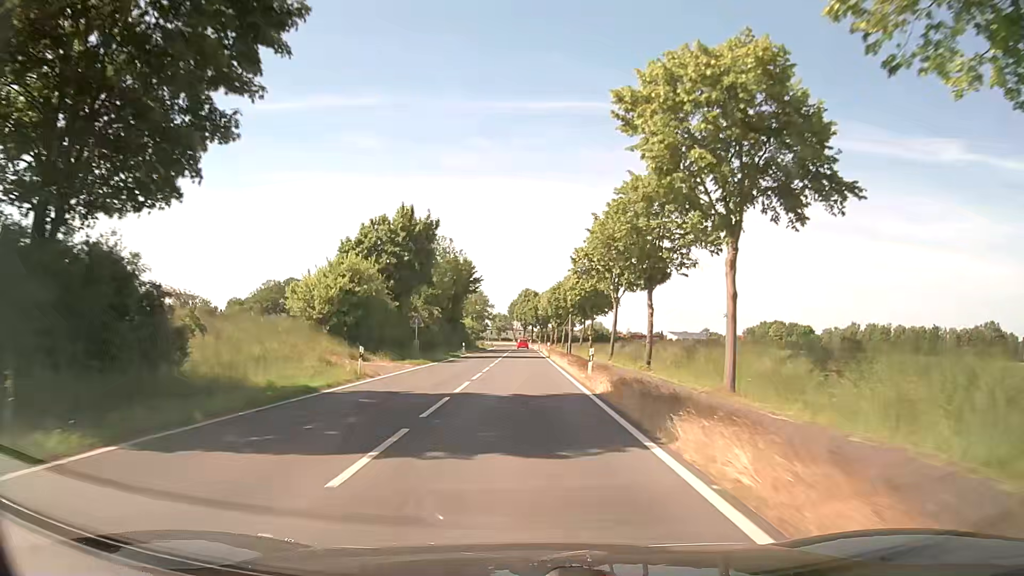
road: secondary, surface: asphalt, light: Day
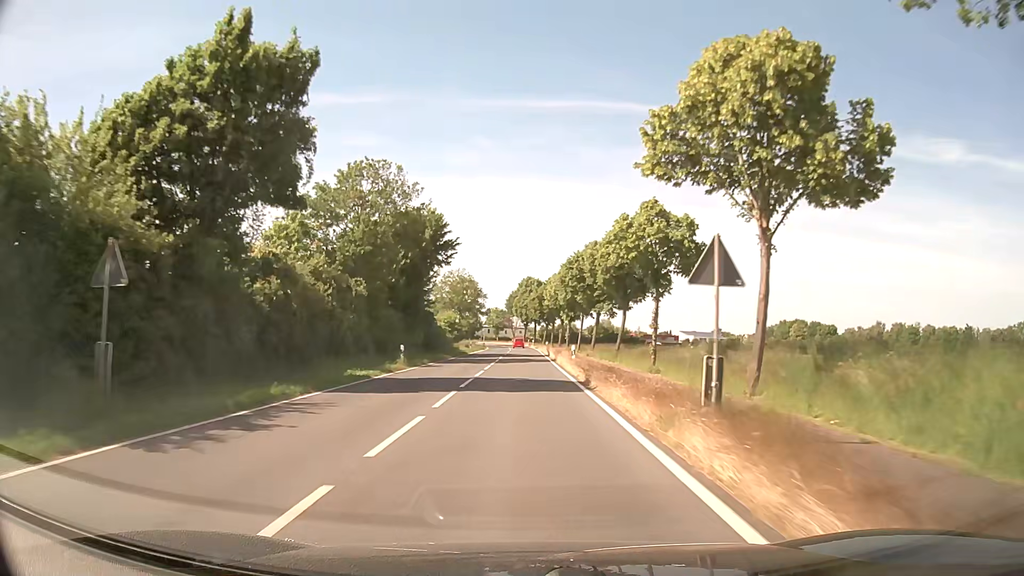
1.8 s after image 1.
(+0.1, +31.9) m; 0°
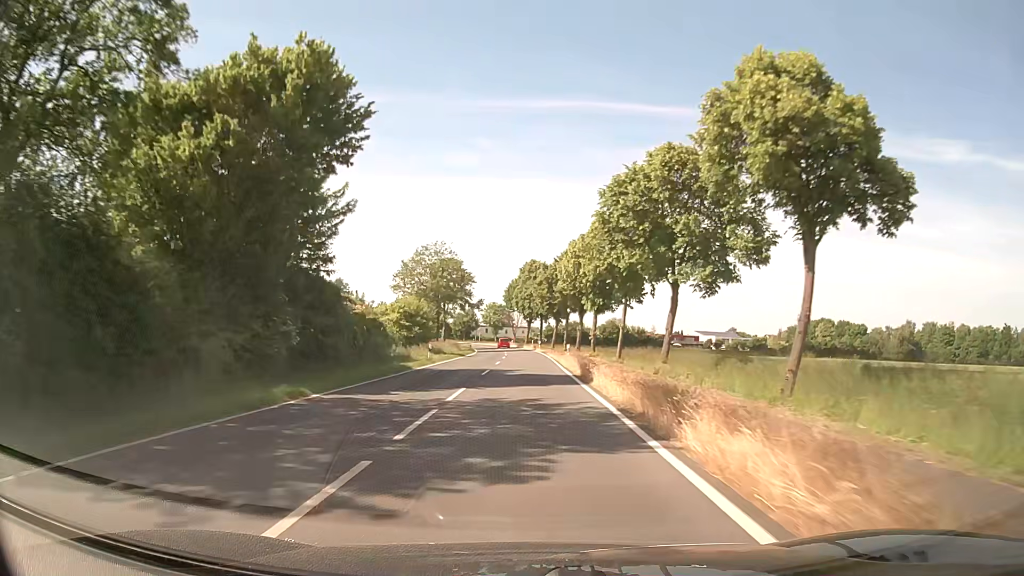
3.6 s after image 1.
(0.0, +32.1) m; 0°
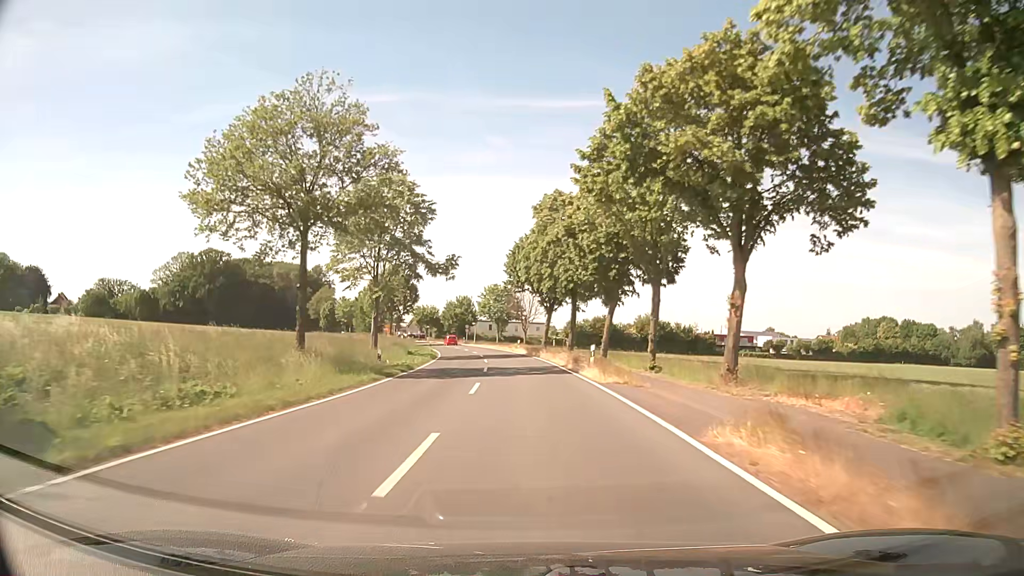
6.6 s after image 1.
(-0.6, +53.7) m; -2°
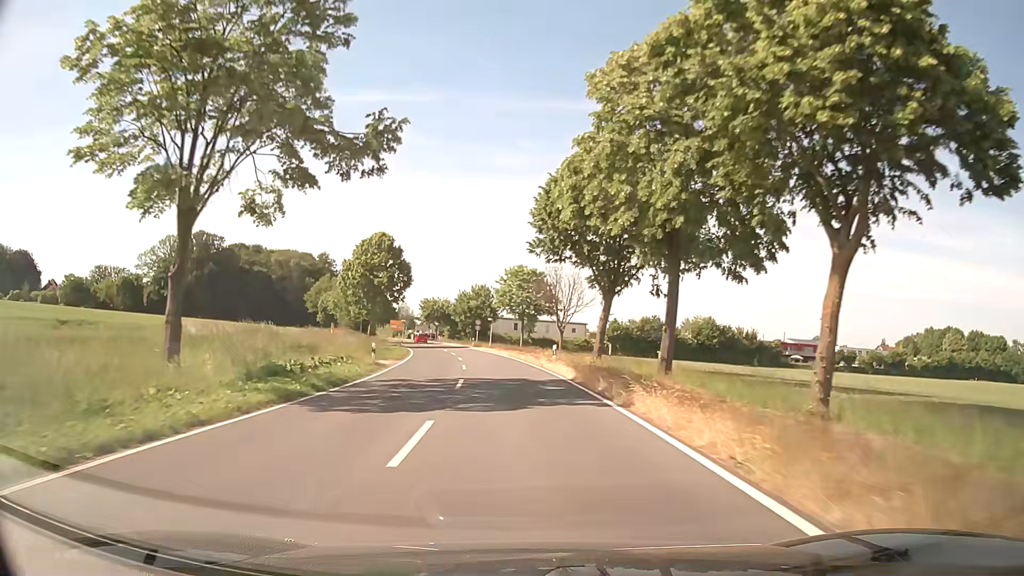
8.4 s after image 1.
(-0.5, +32.3) m; -3°
(0, +10) (0, +20) (-1, +30) (-2, +40) (-3, +50) (-5, +60) (-7, +70) (-9, +79) (-11, +89) (-14, +99) m
